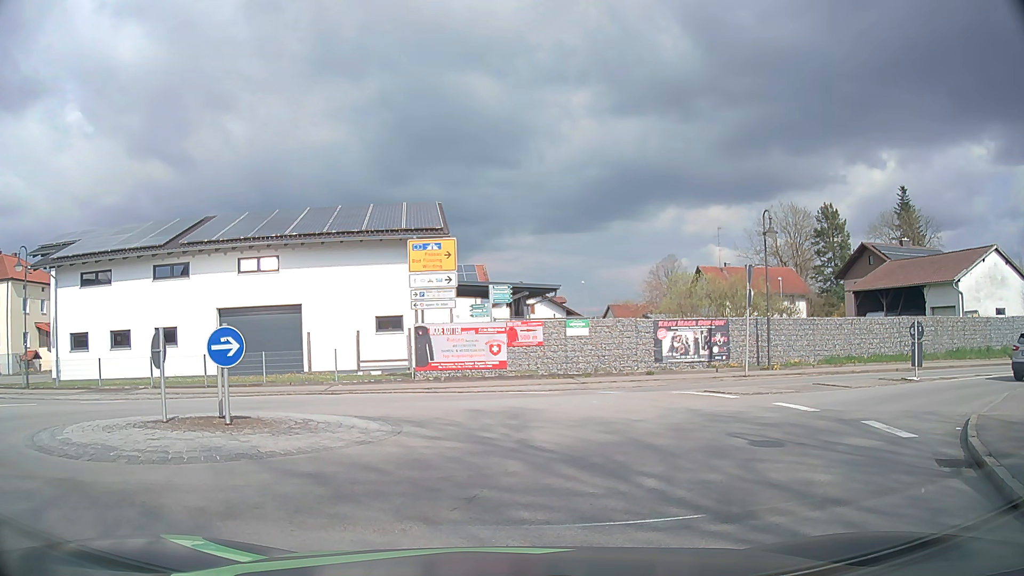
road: secondary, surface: asphalt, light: Day
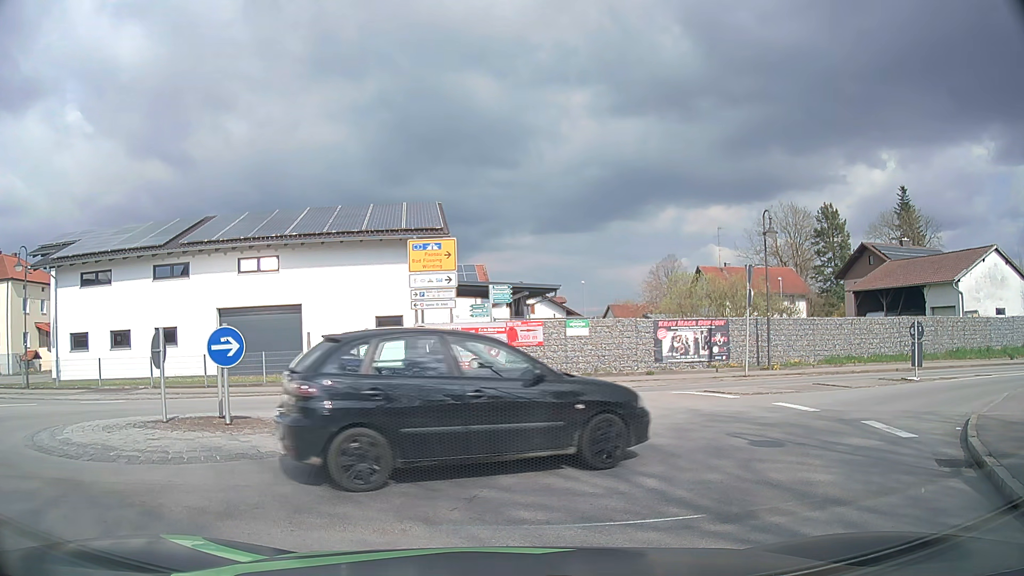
(0.0, 0.0) m; 0°
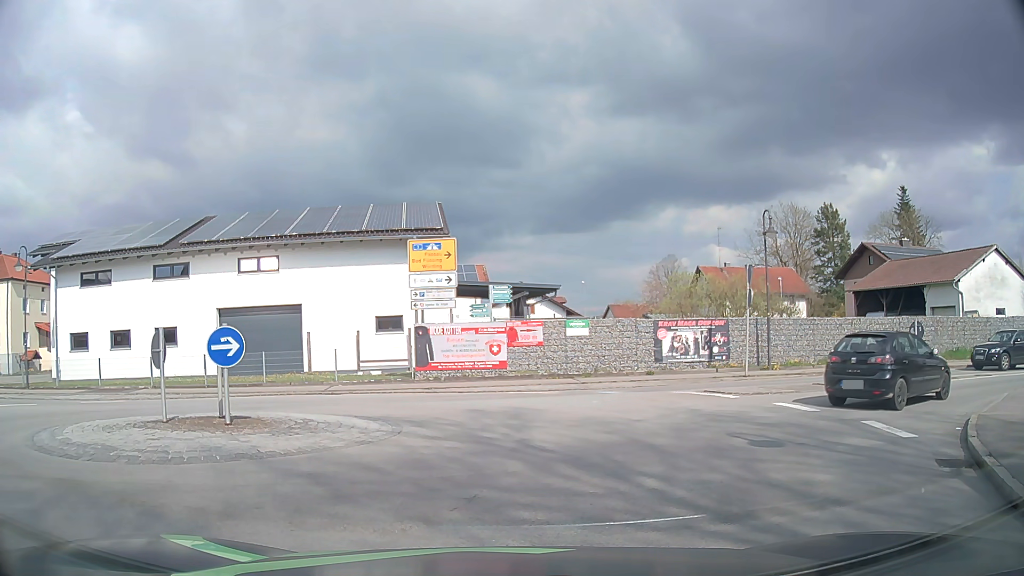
(0.0, 0.0) m; 0°
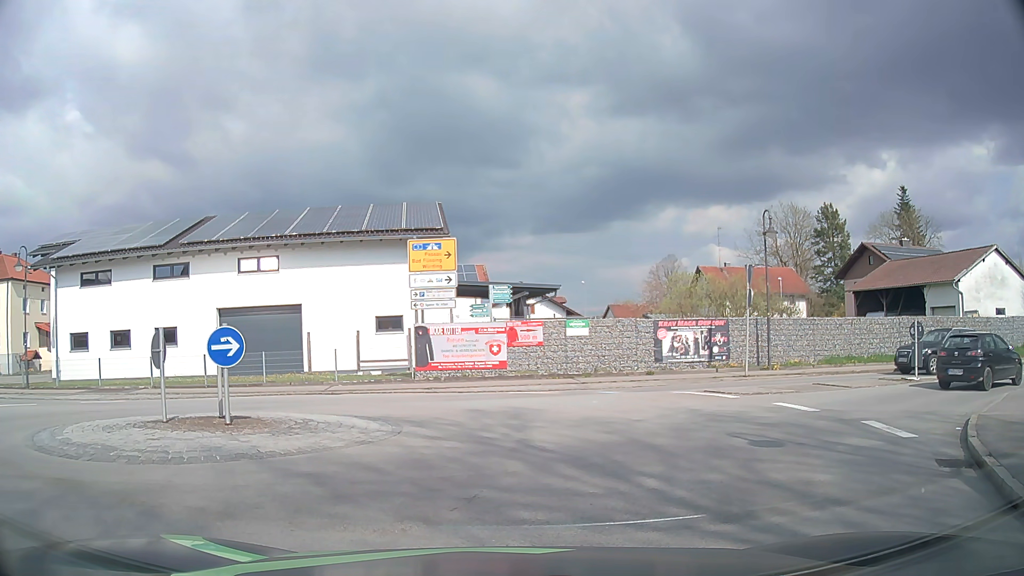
(0.0, 0.0) m; 0°
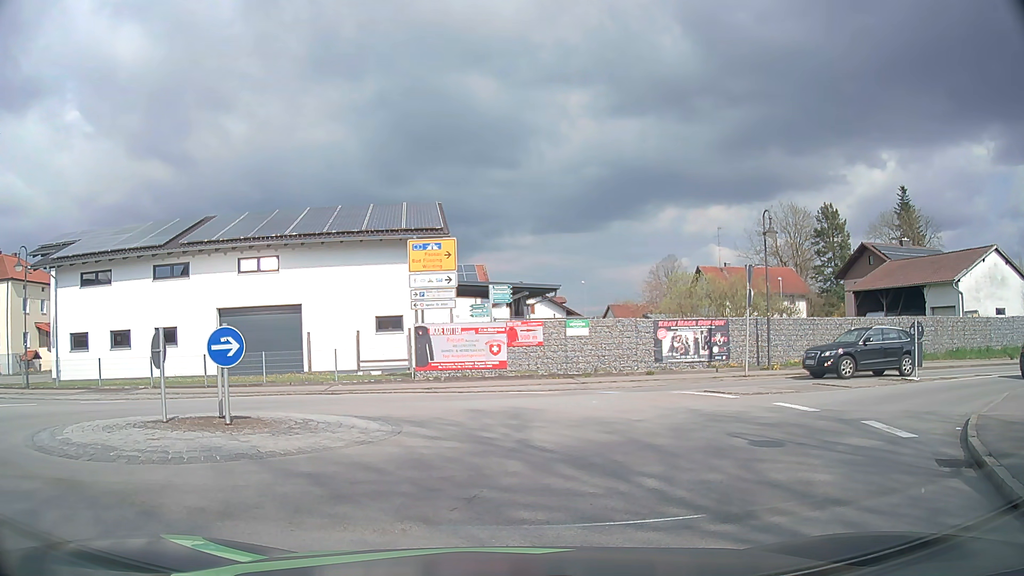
(0.0, 0.0) m; 0°
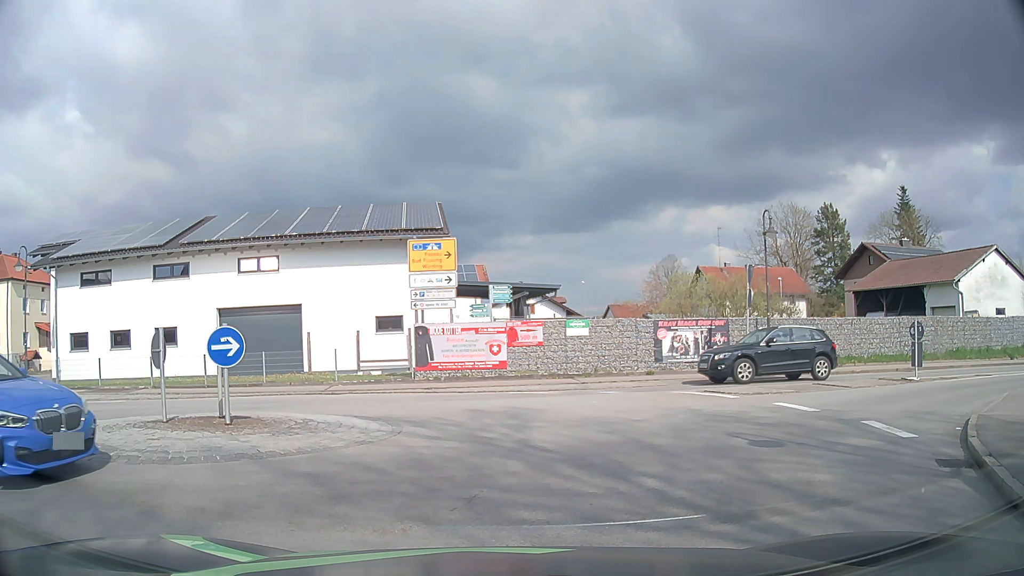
(0.0, 0.0) m; 0°
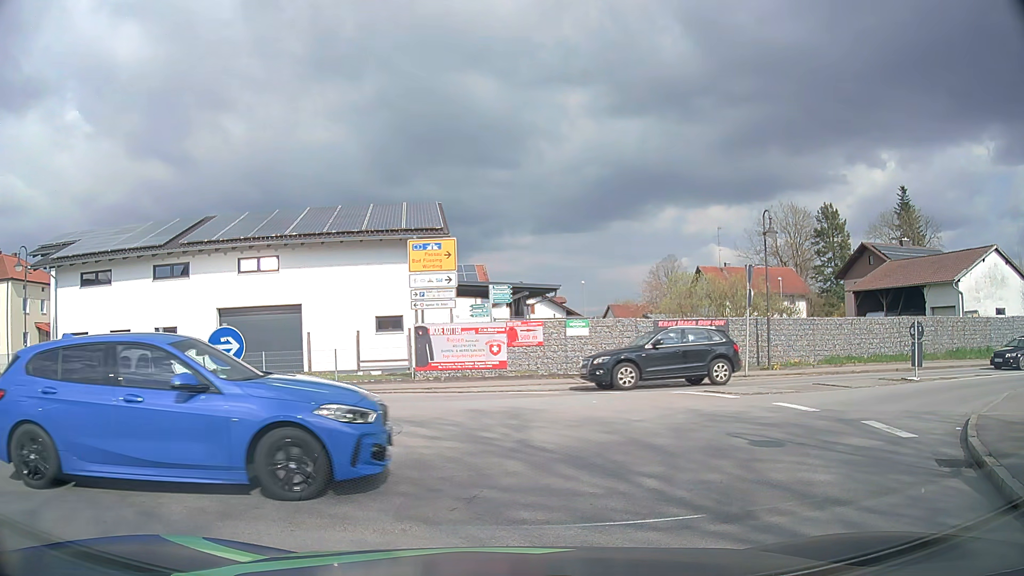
(0.0, 0.0) m; 0°
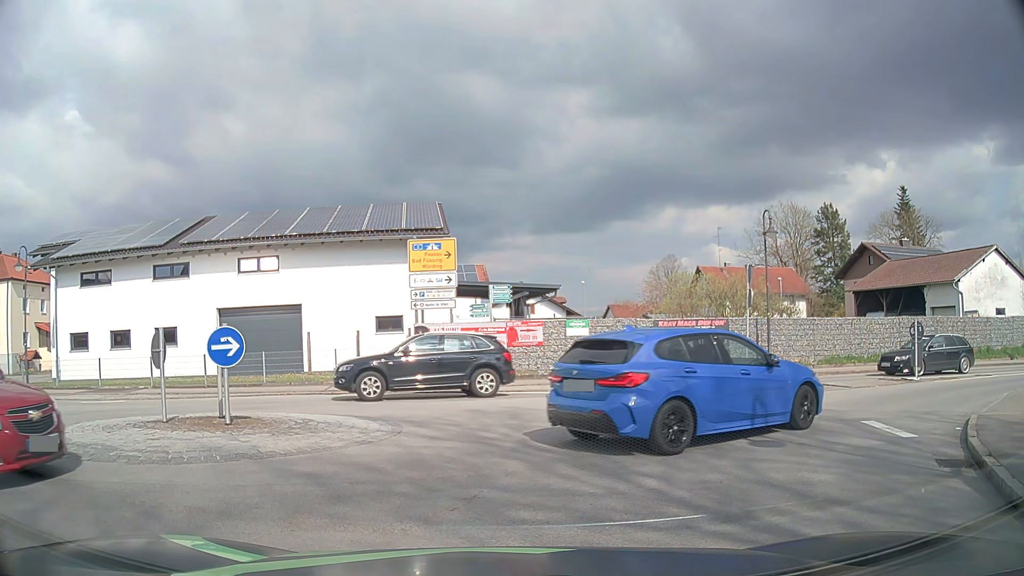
(0.0, 0.0) m; 0°
